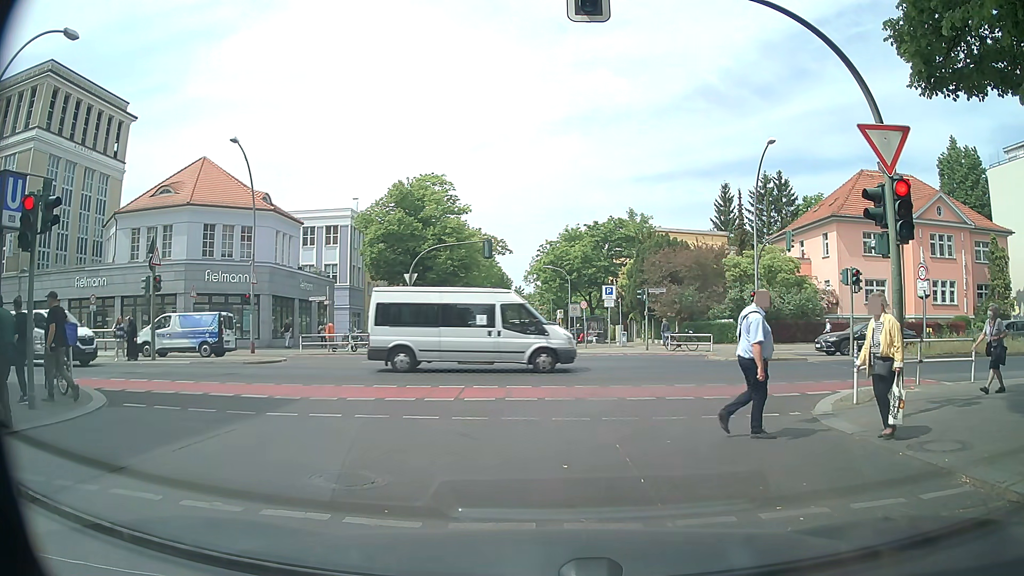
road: residential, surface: asphalt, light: Day
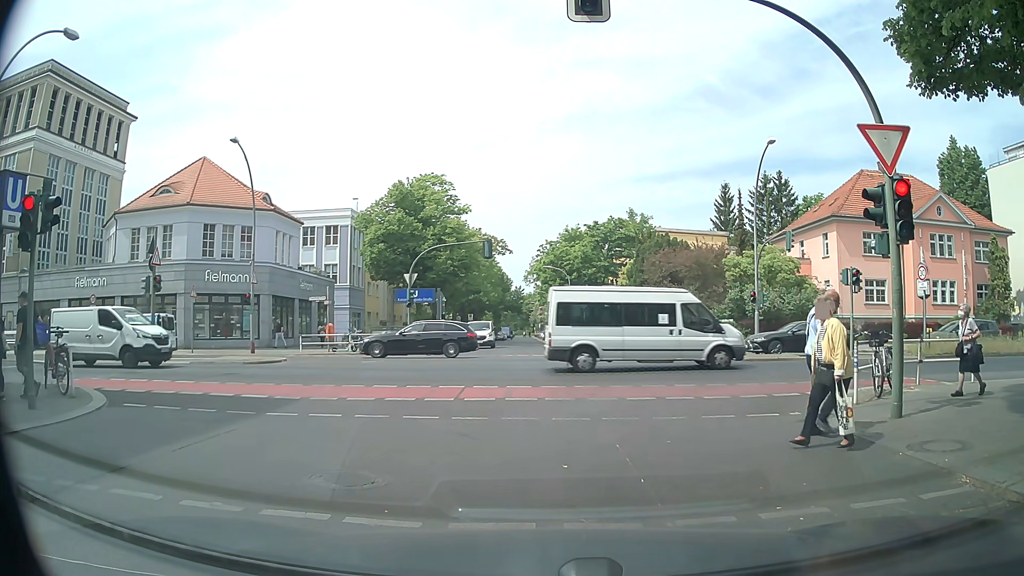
(0.0, 0.0) m; 0°
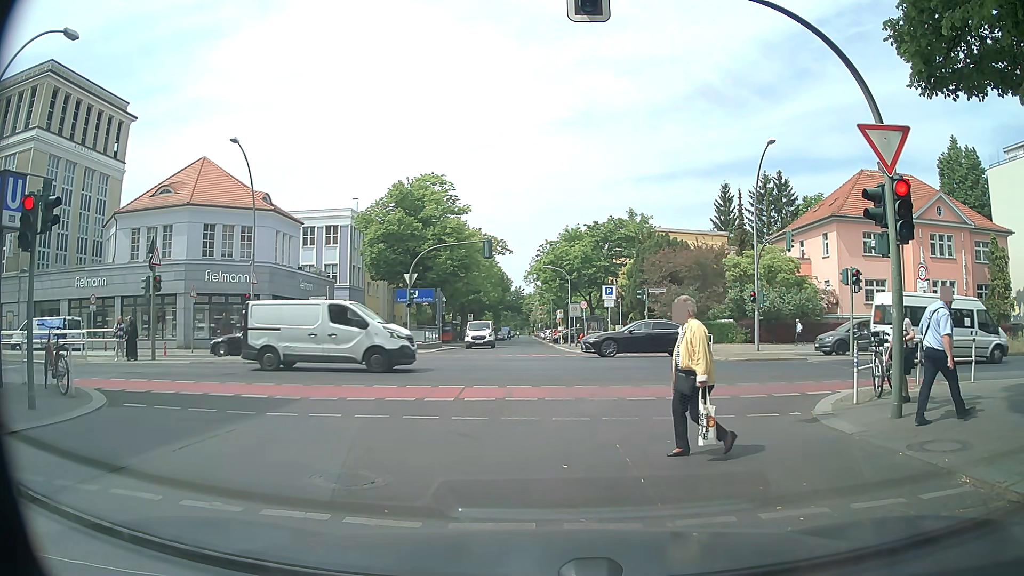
(0.0, 0.0) m; 0°
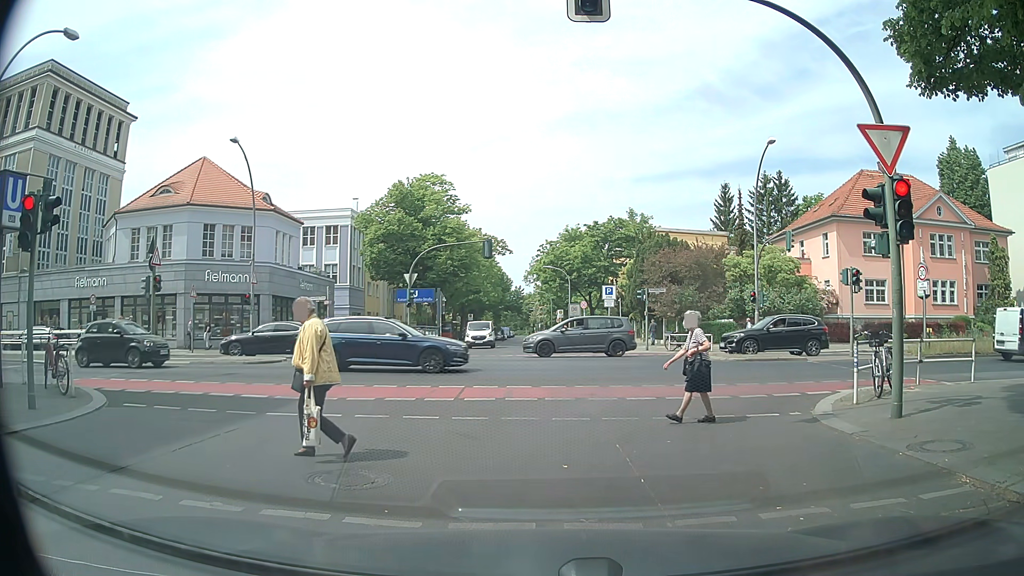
(0.0, 0.0) m; 0°
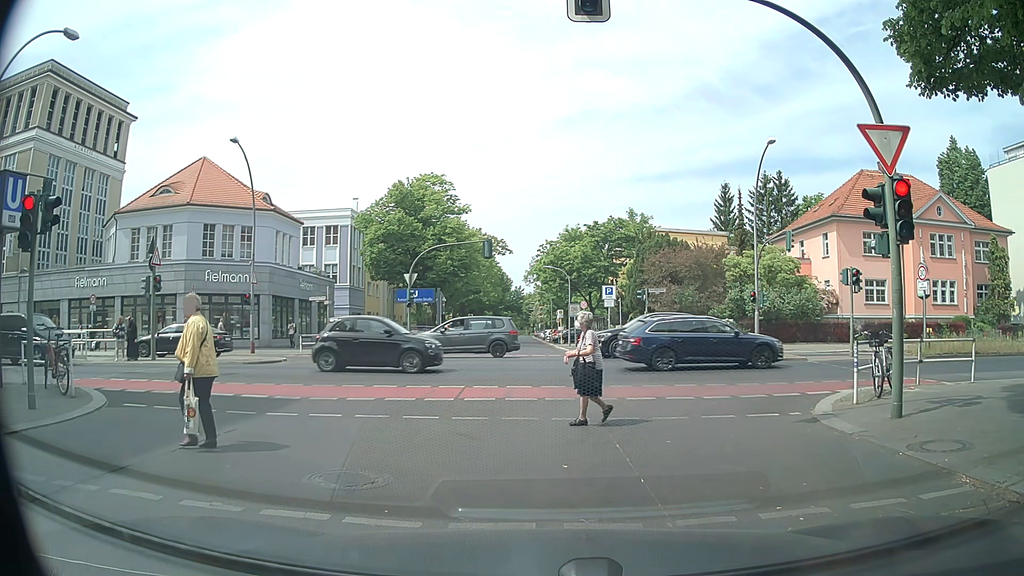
(0.0, 0.0) m; 0°
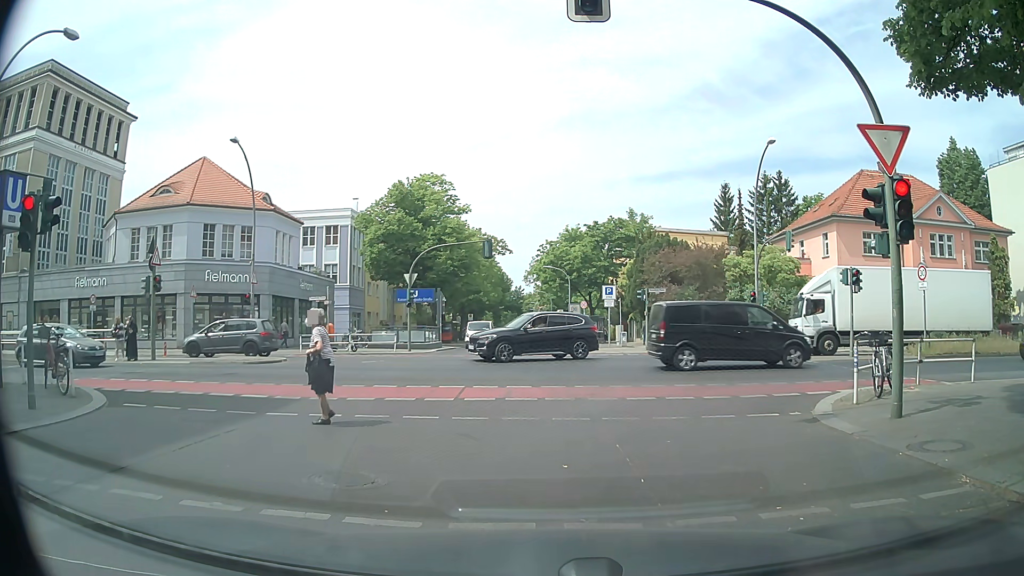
(0.0, 0.0) m; 0°
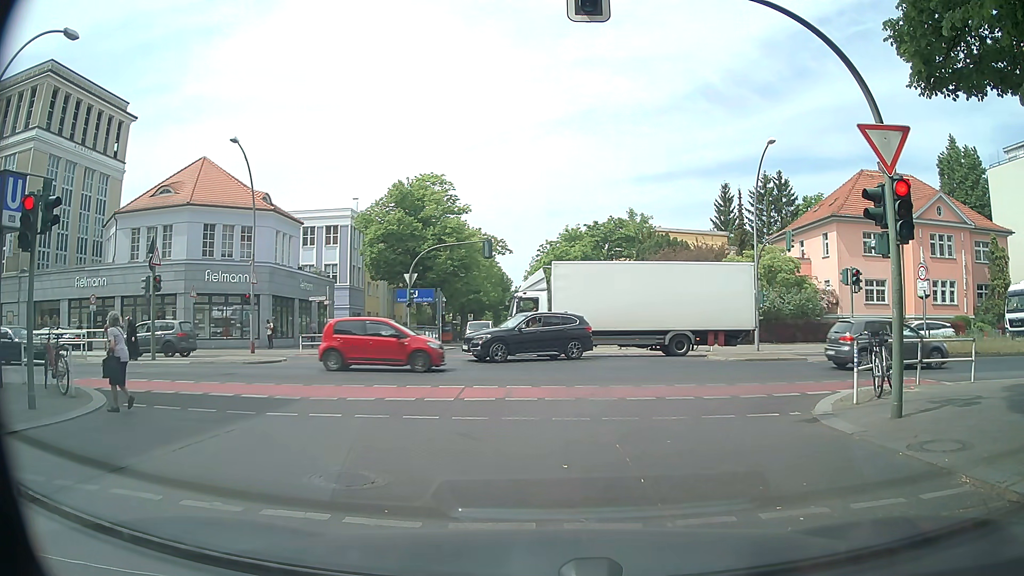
(0.0, 0.0) m; 0°
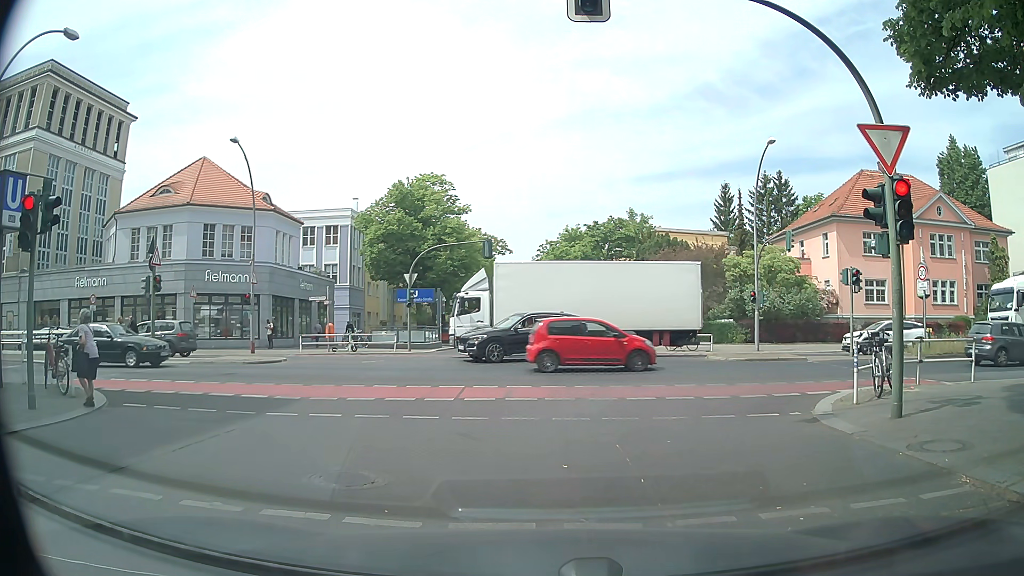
(0.0, 0.0) m; 0°
